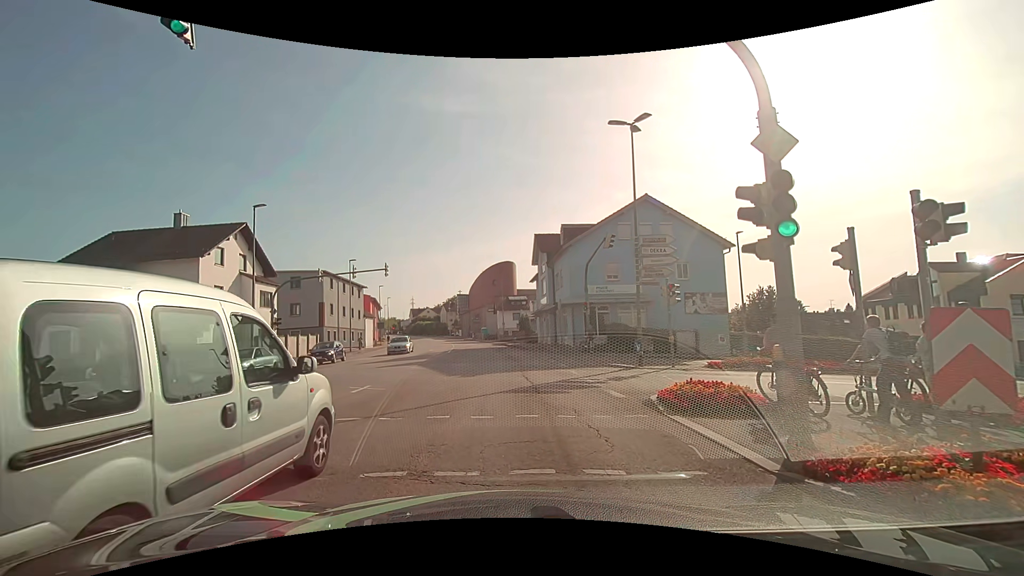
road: tertiary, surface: asphalt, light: Day
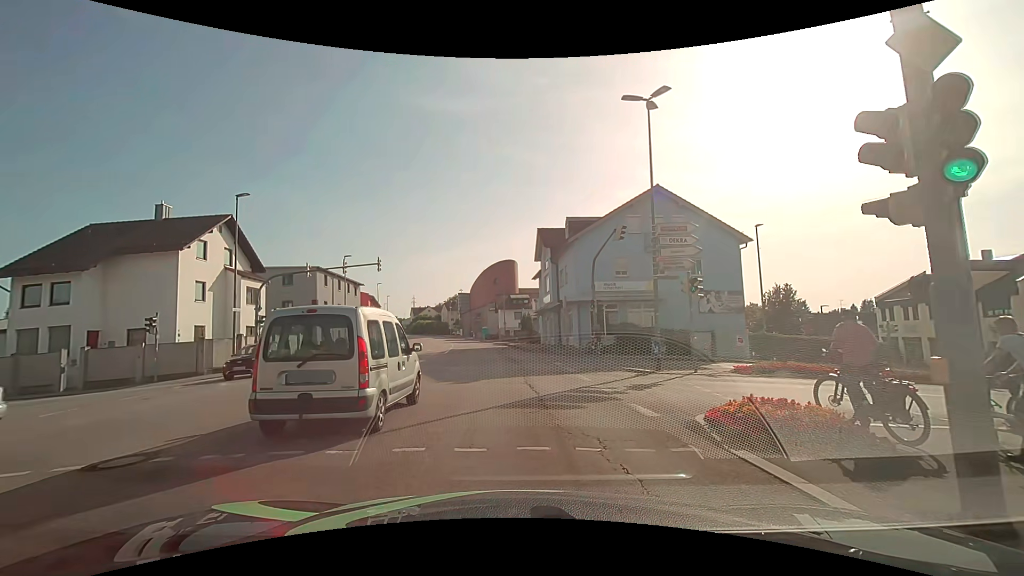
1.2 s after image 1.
(0.0, +2.5) m; 0°
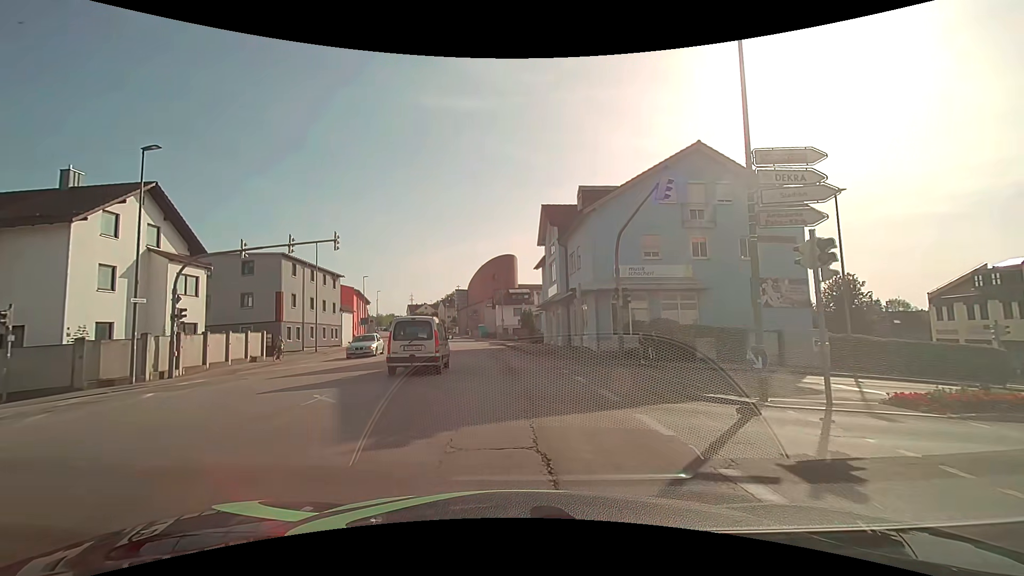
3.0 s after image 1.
(-0.2, +7.8) m; 0°
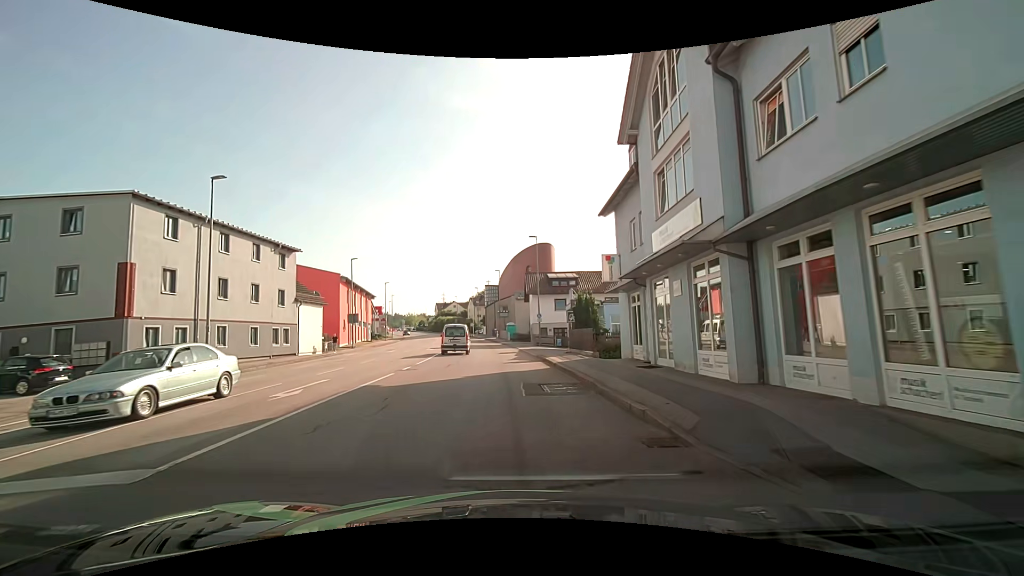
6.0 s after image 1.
(-1.1, +21.8) m; -6°
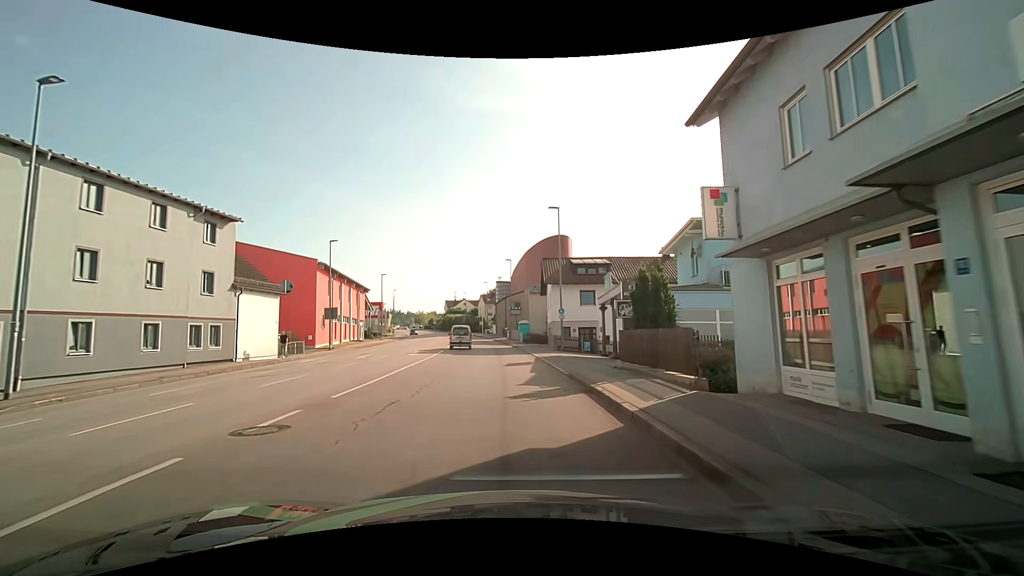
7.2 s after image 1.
(0.0, +11.0) m; -1°
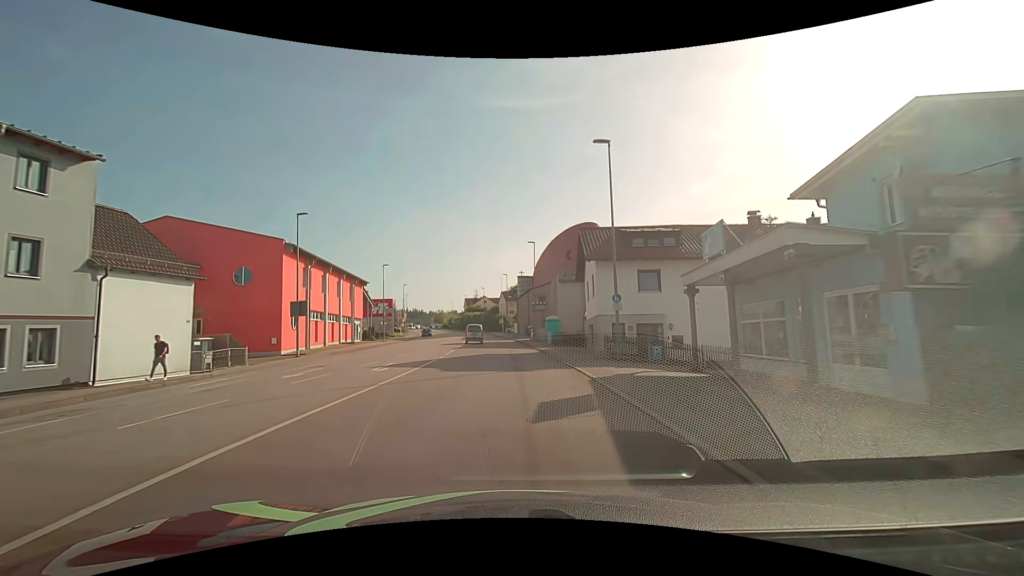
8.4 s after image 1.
(-0.2, +12.2) m; -2°
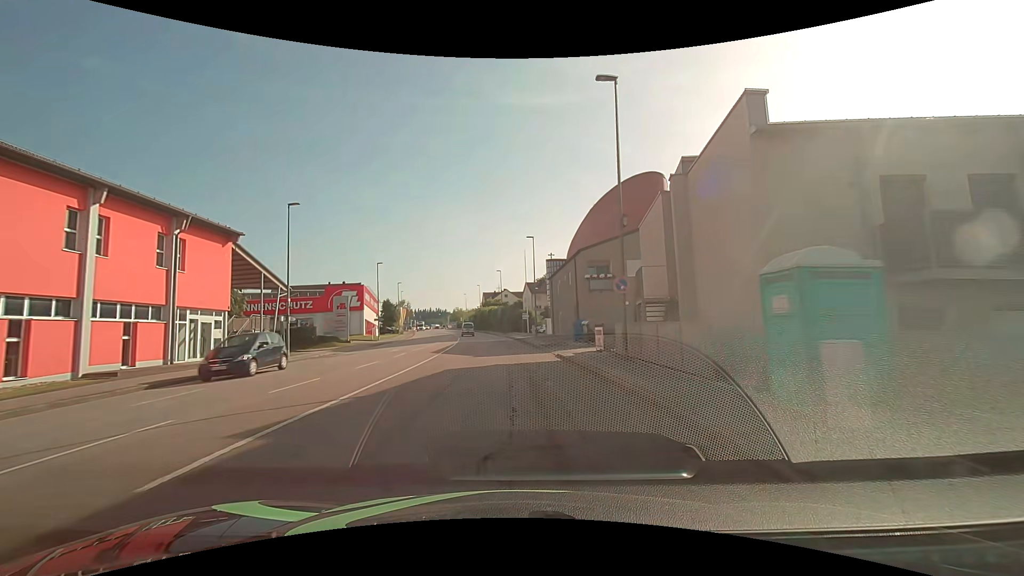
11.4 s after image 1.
(-1.0, +34.4) m; -2°
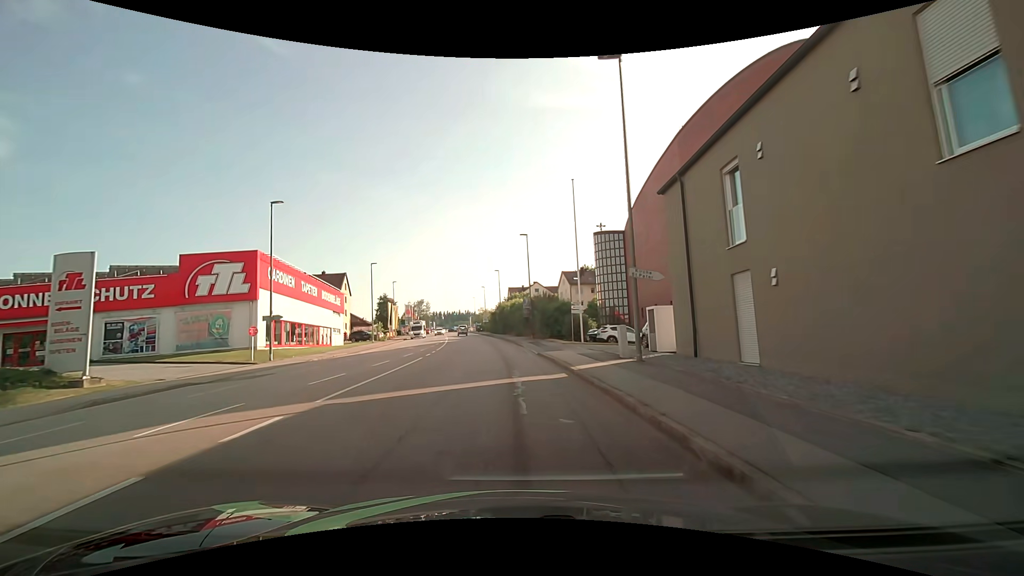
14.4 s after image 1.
(-1.3, +34.8) m; -5°
(0, +10) (0, +20) (-1, +30) (-2, +40) (-3, +50) (-4, +60) (-5, +70) (-6, +80) (-8, +90) (-9, +99) m
